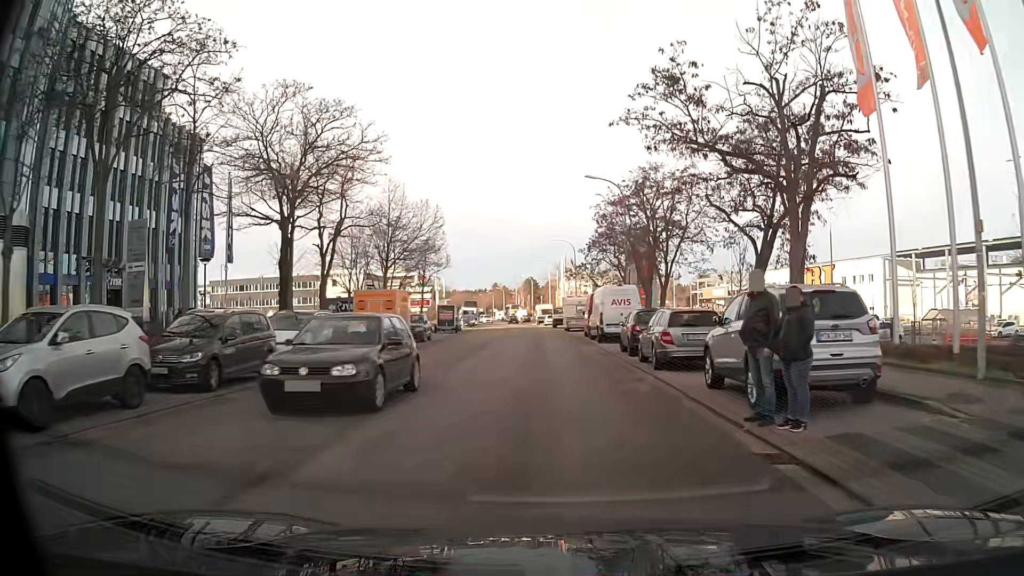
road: tertiary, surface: asphalt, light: Day
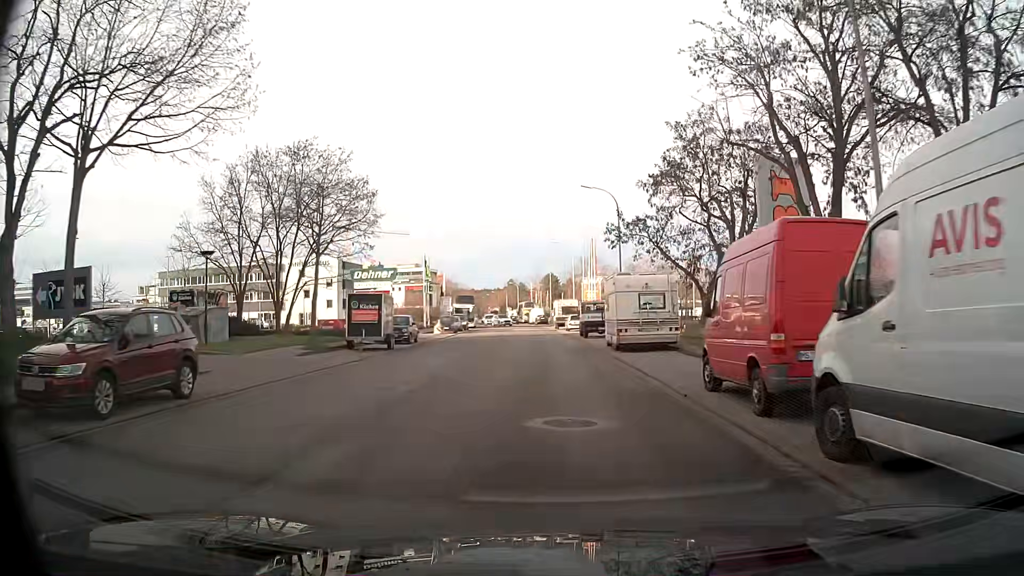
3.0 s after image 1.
(-0.5, +29.5) m; -2°
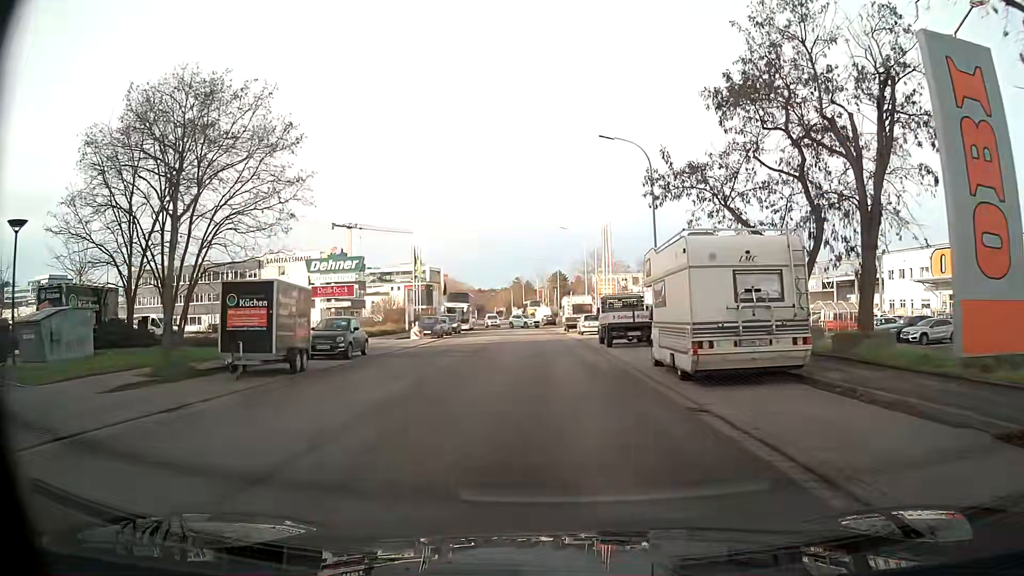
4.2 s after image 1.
(-0.1, +11.8) m; -1°
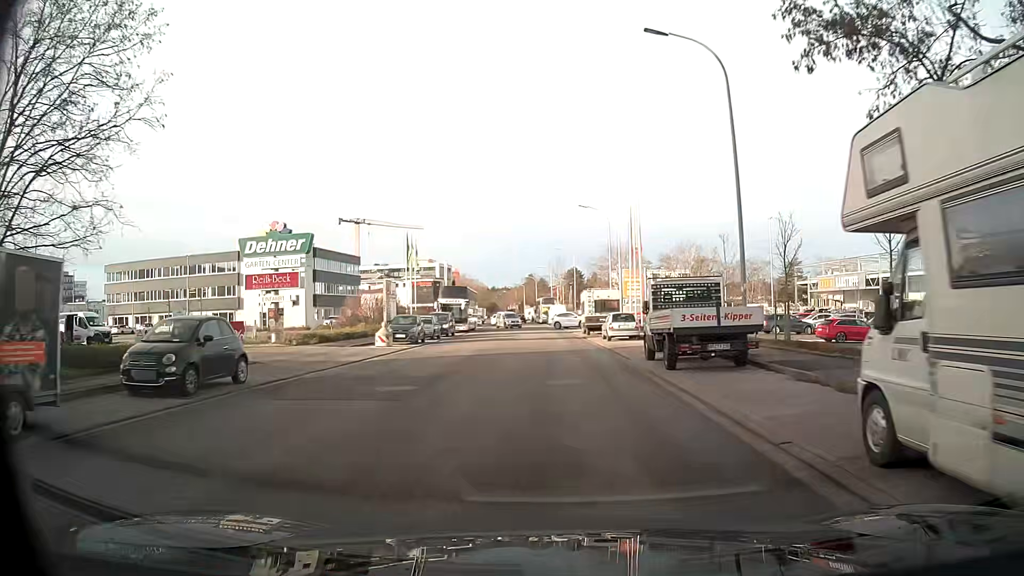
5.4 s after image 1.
(-0.1, +11.8) m; -1°
(0, +10) (0, +20) (0, +30) (0, +40) (-1, +50) (-1, +60) (-2, +70) (-3, +80) (-3, +90) (-4, +100) m
